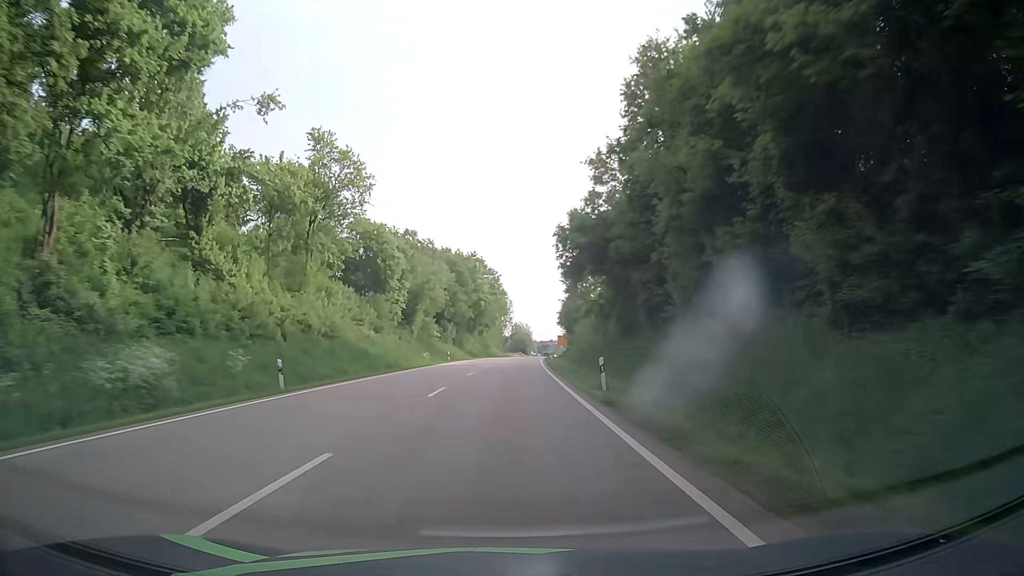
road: primary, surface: asphalt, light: Day
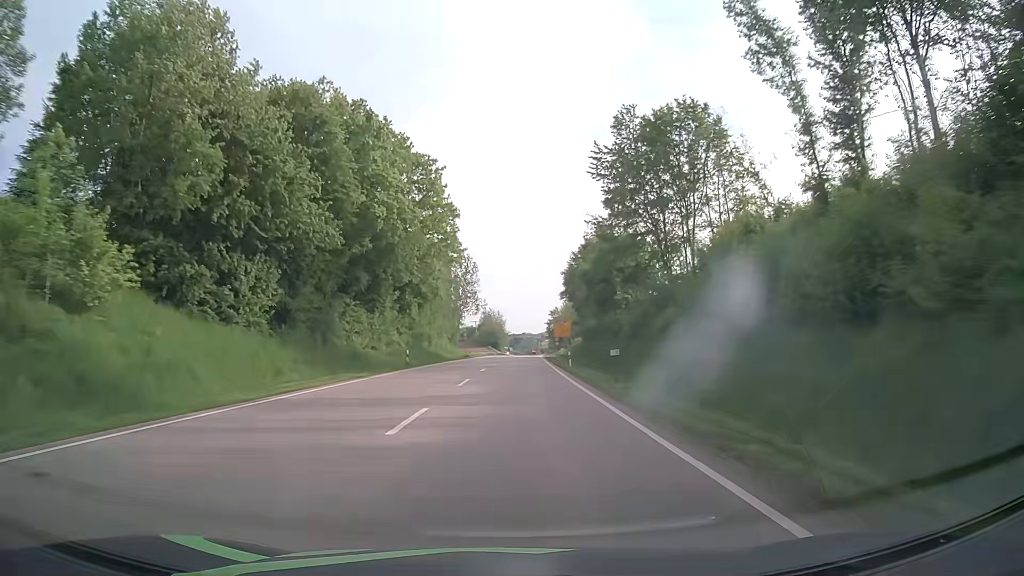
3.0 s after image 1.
(+1.2, +70.9) m; +3°
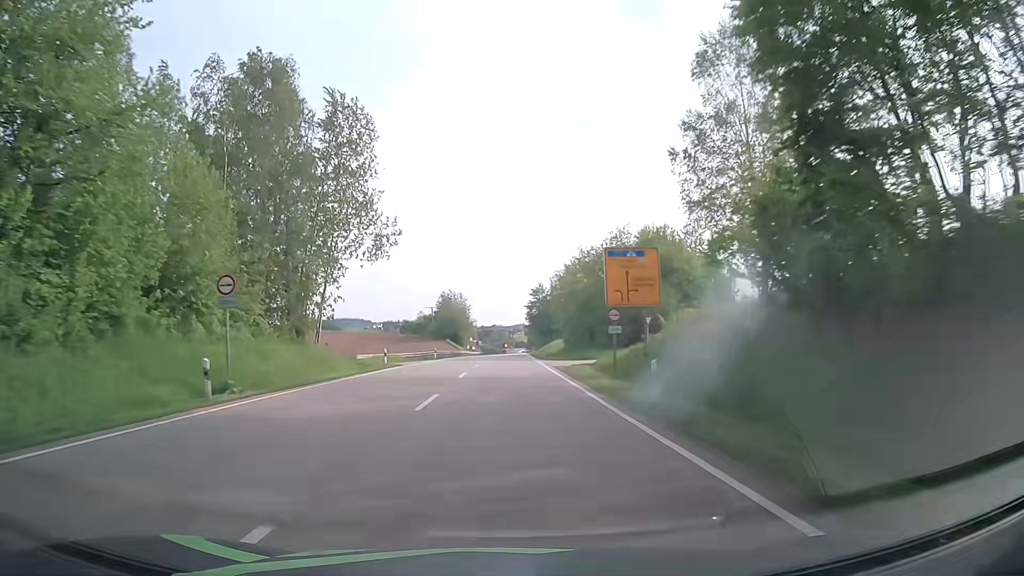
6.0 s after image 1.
(+1.1, +68.9) m; +2°
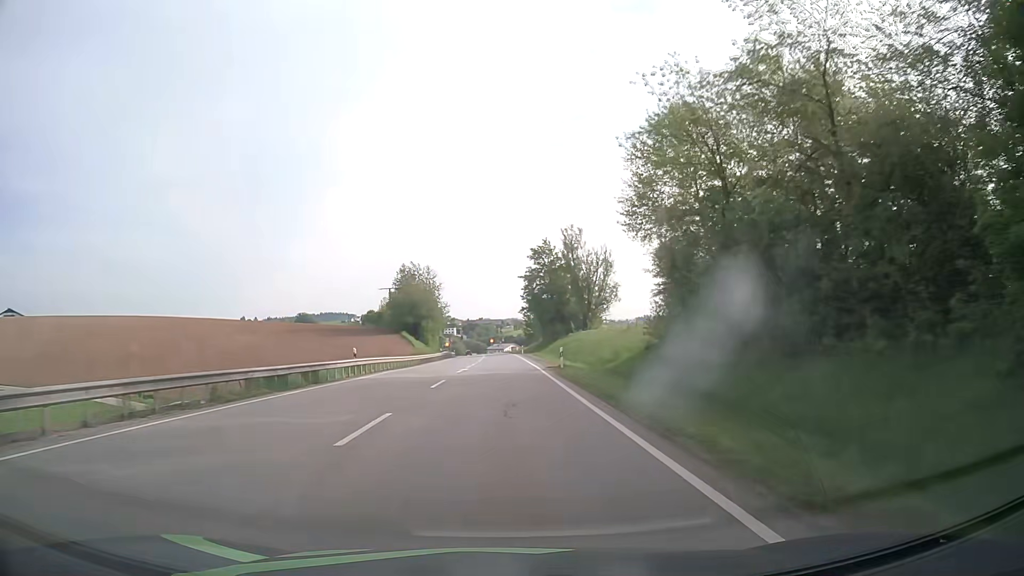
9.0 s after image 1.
(+0.5, +64.1) m; +1°
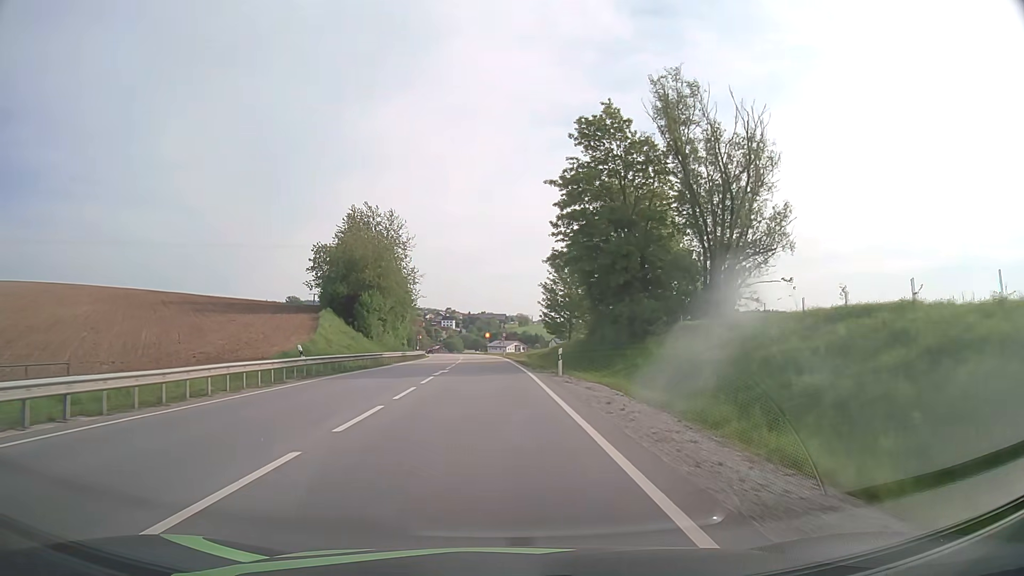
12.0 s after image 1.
(0.0, +58.8) m; 0°
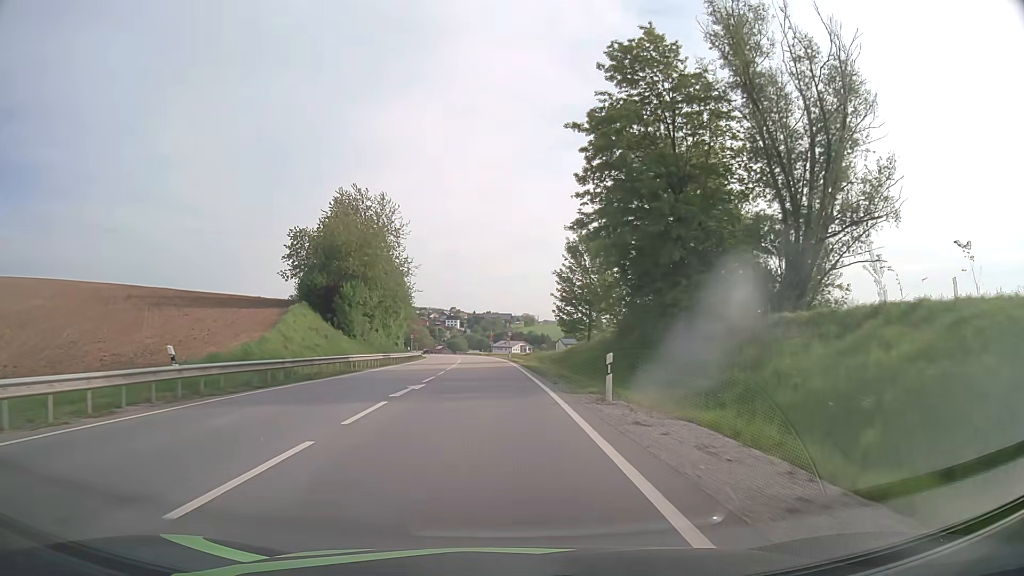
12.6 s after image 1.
(0.0, +11.3) m; 0°
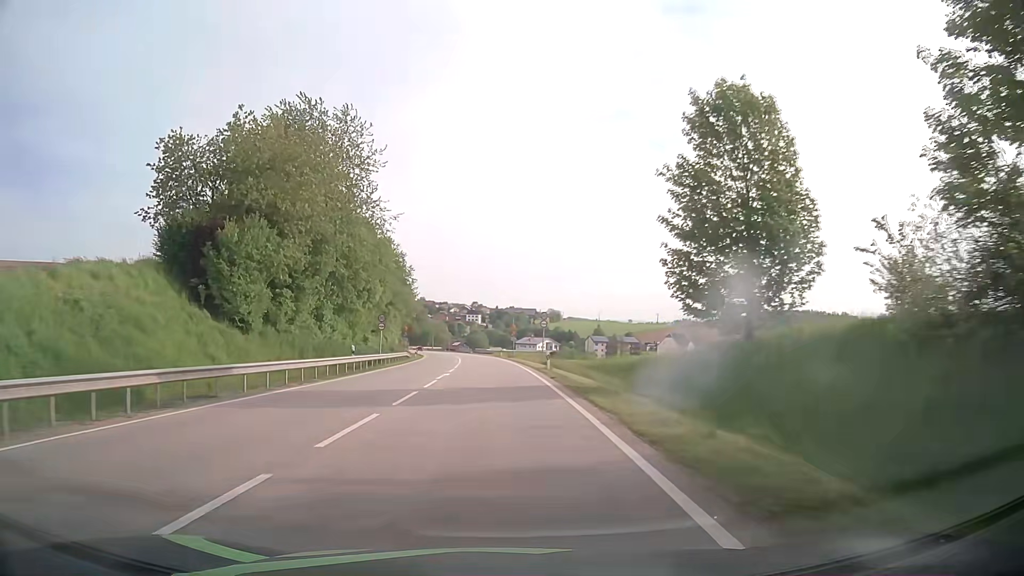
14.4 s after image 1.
(-0.5, +32.6) m; -2°
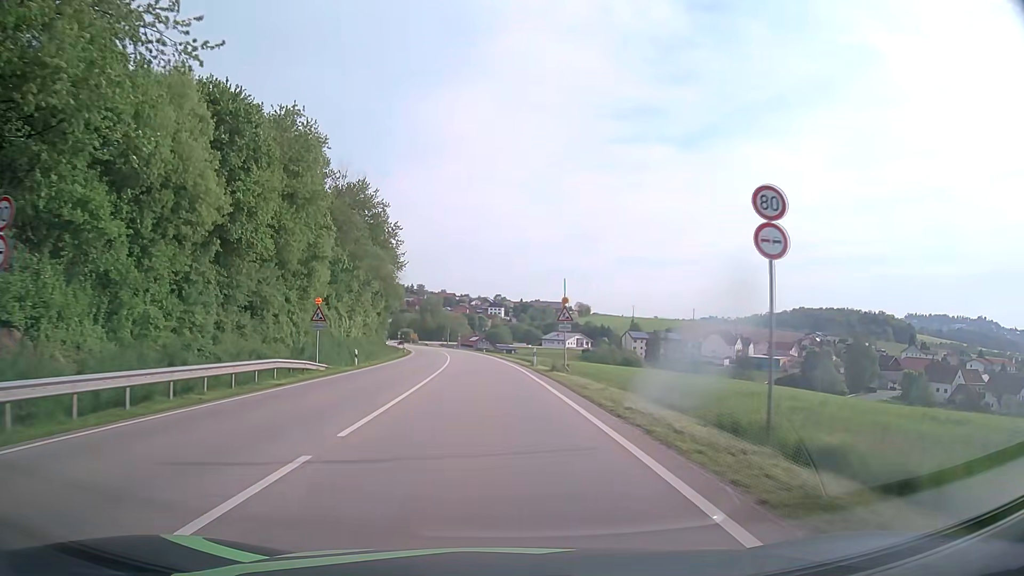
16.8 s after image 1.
(-0.6, +40.8) m; -2°
(0, +10) (0, +20) (-1, +30) (-1, +40) (-2, +50) (-3, +60) (-4, +70) (-5, +80) (-6, +90) (-7, +100) m
